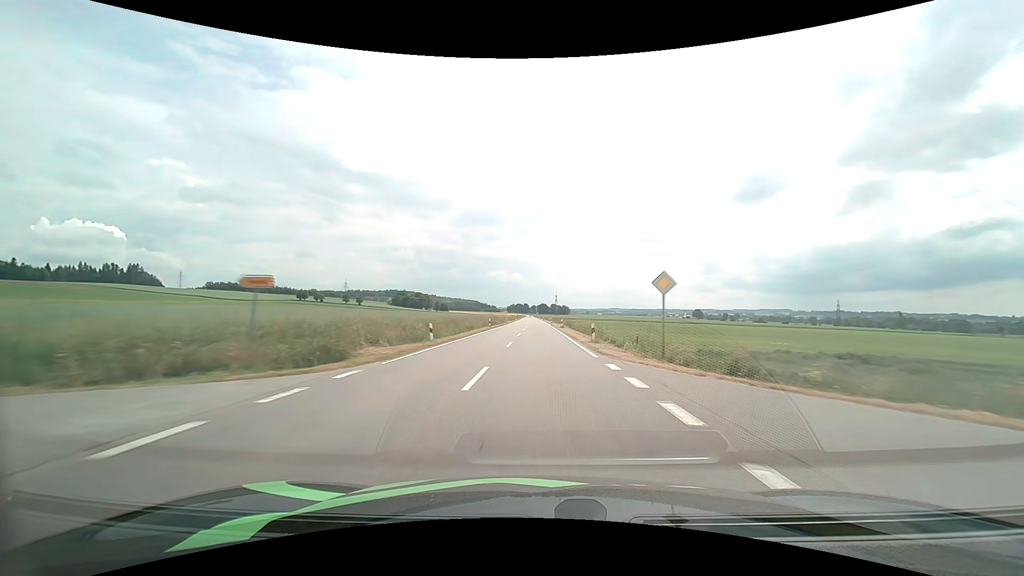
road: tertiary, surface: asphalt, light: Day
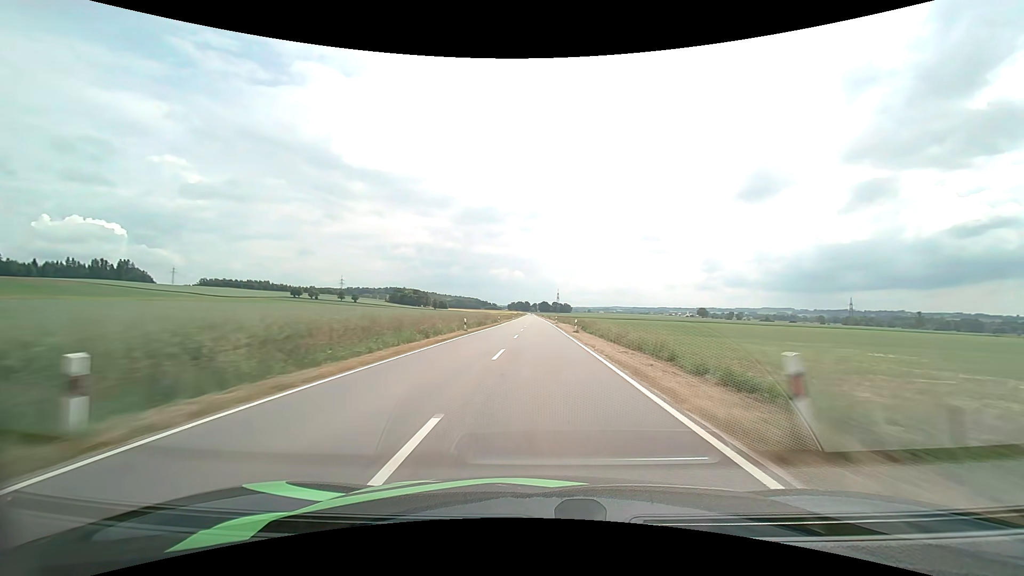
(0.0, +18.8) m; 0°
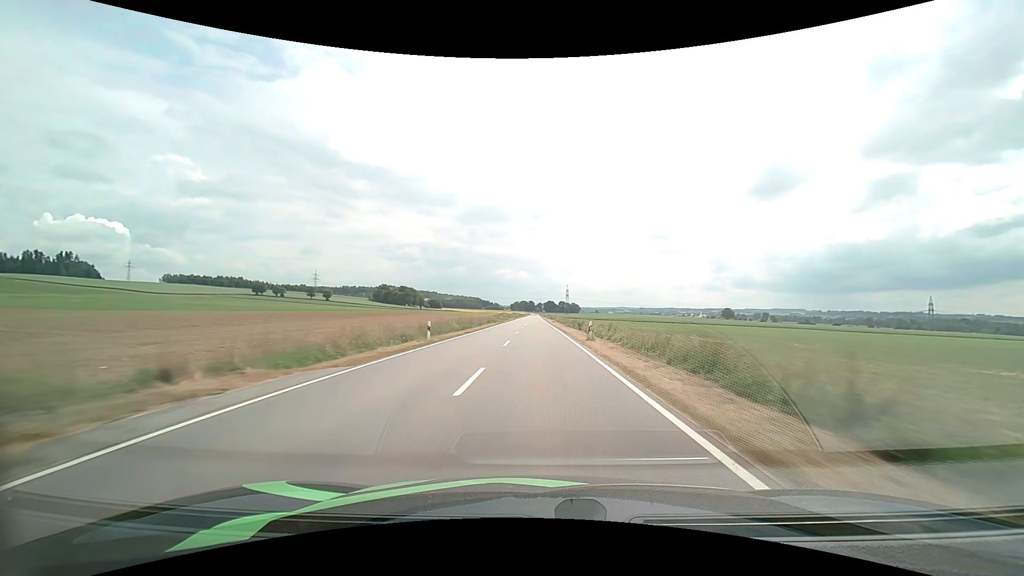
(-0.4, +93.7) m; -1°
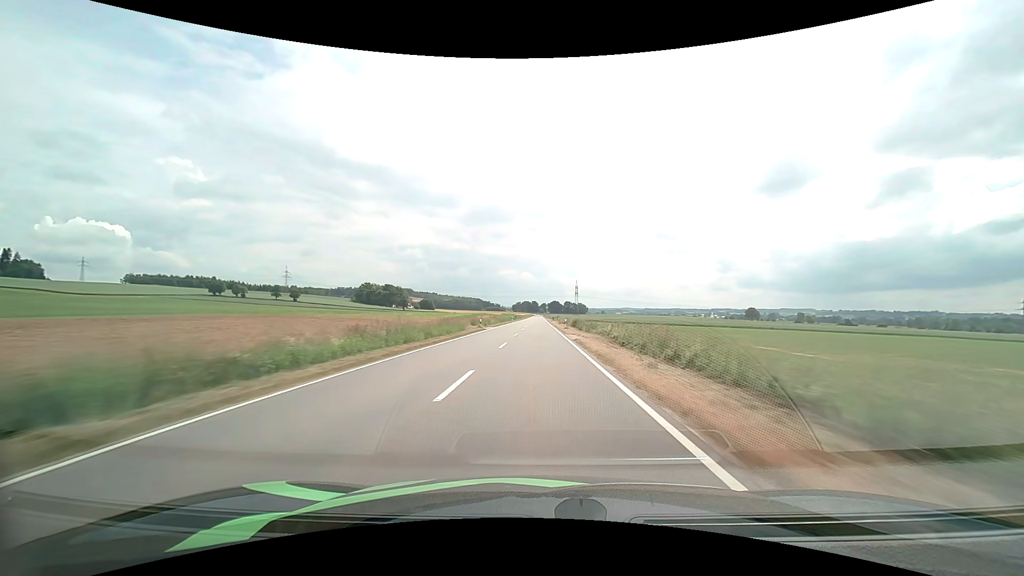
(-0.2, +75.4) m; 0°
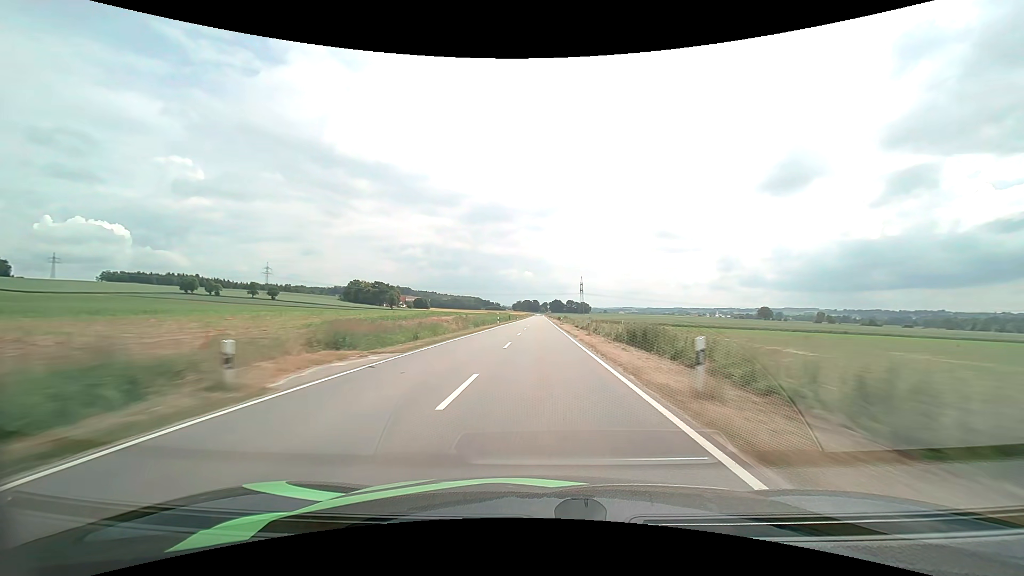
(-0.1, +37.8) m; 0°
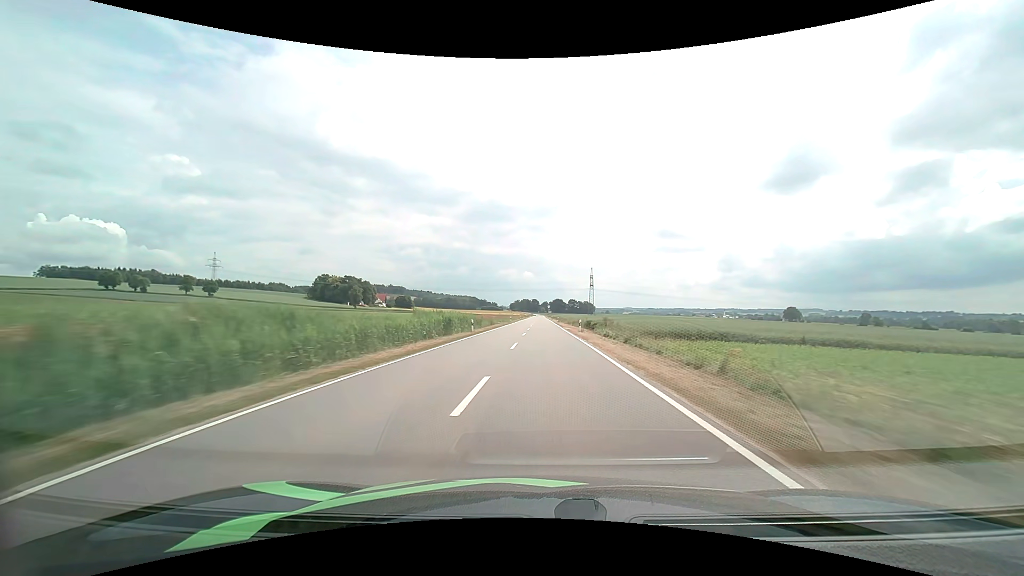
(0.0, +74.9) m; 0°
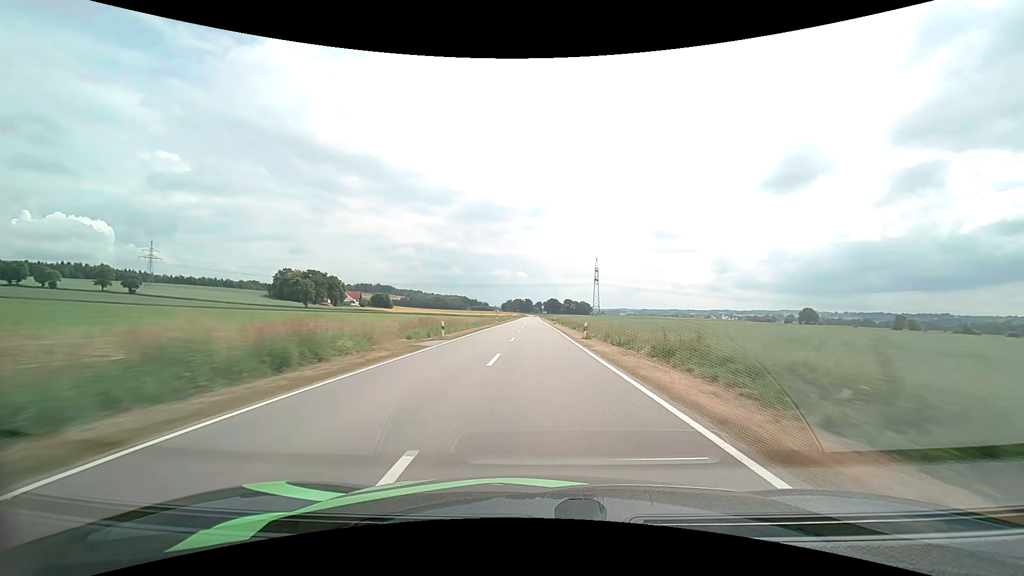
(+0.3, +55.8) m; +1°
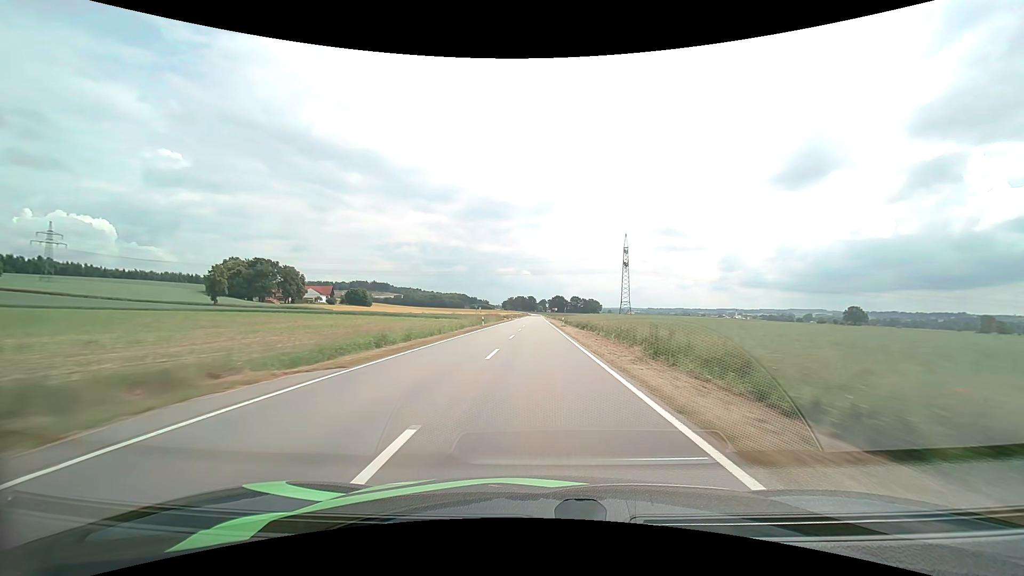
(-0.4, +73.2) m; 0°
(0, +10) (0, +20) (0, +30) (0, +40) (0, +50) (0, +60) (0, +70) (0, +80) (0, +90) (0, +100) m
